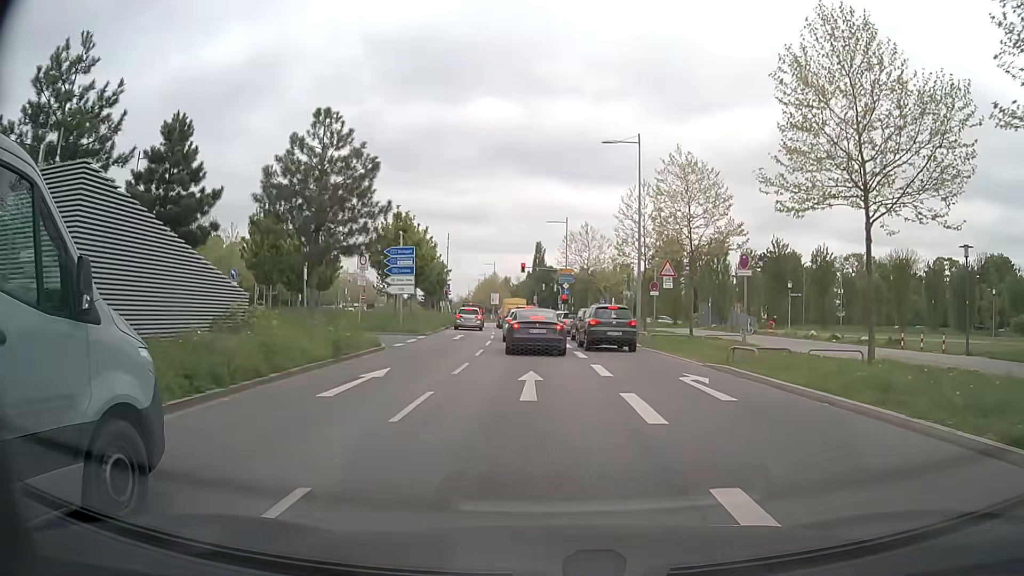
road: trunk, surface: asphalt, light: Day
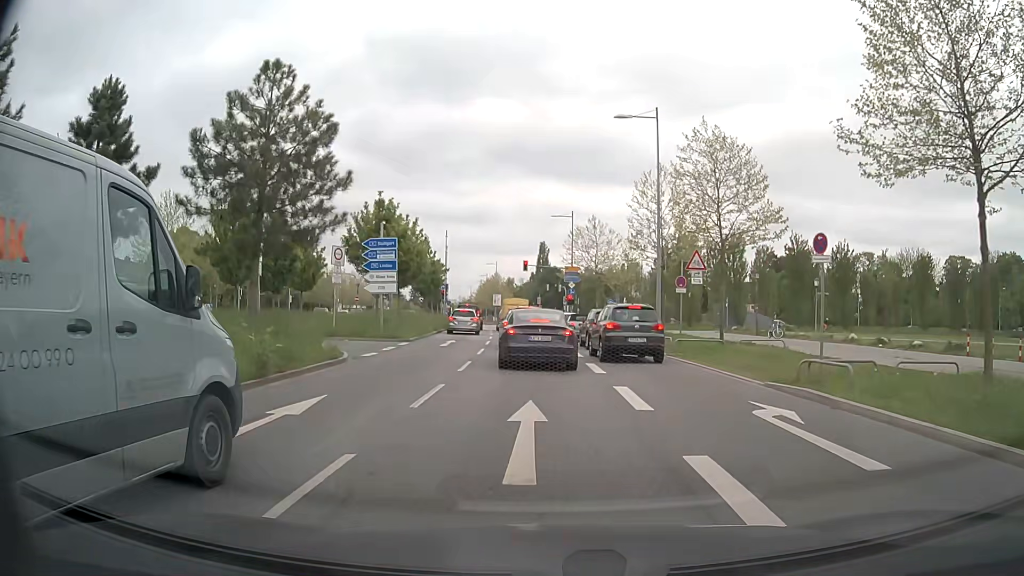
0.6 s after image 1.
(-0.1, +4.7) m; -1°
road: secondary
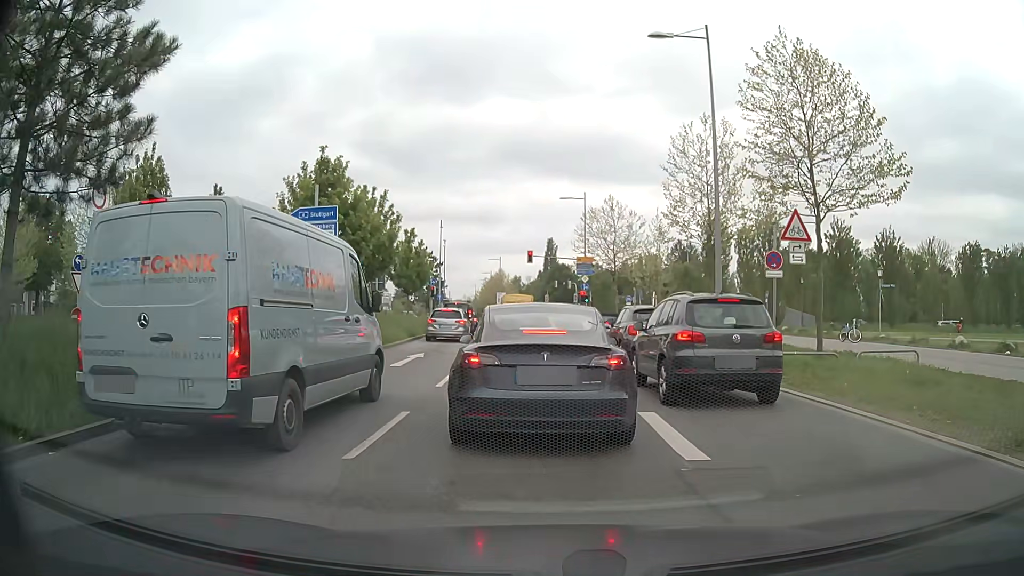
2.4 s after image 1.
(-0.1, +8.8) m; -1°
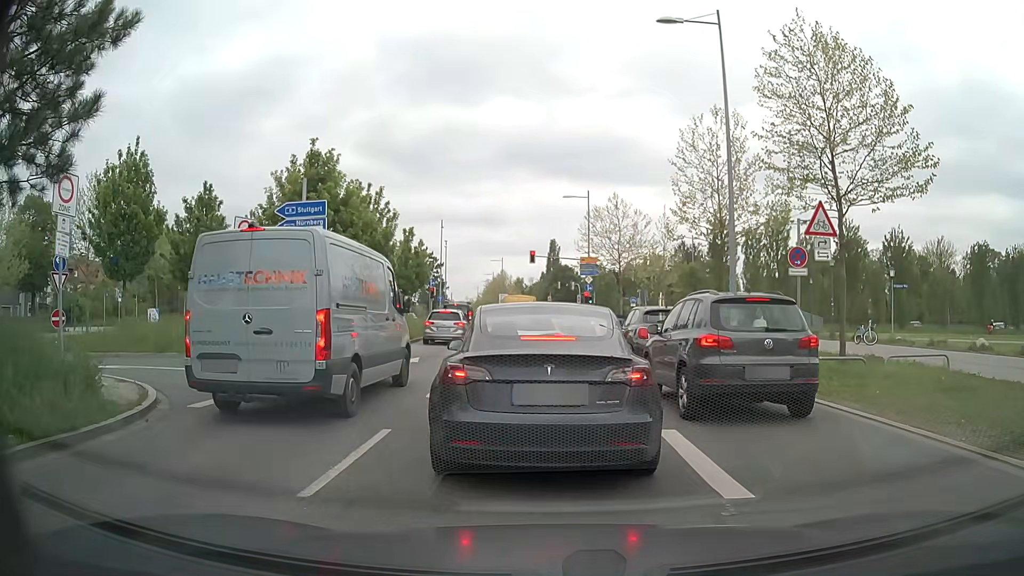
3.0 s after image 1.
(0.0, +1.2) m; -2°
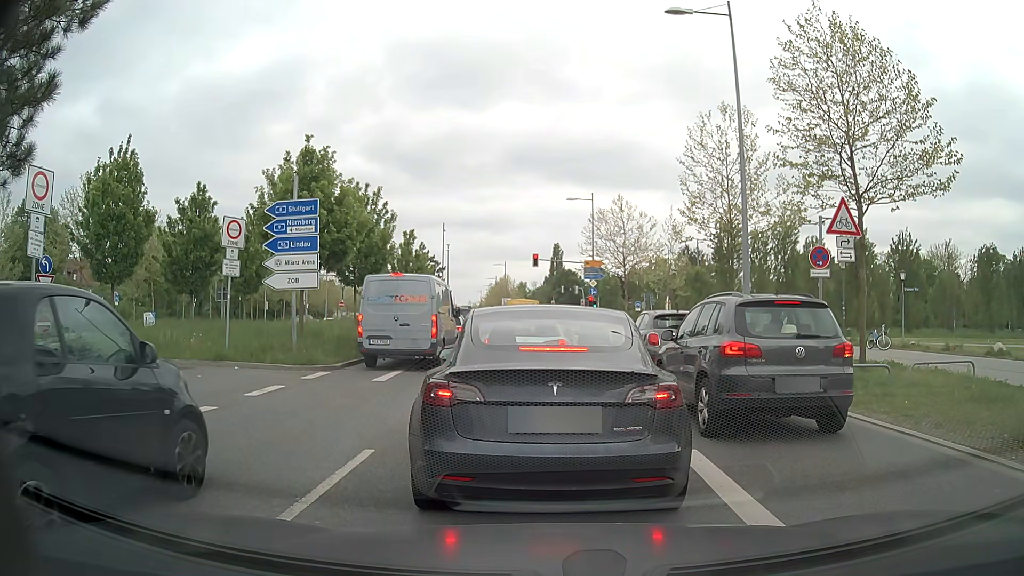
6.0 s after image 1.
(0.0, +1.0) m; 0°
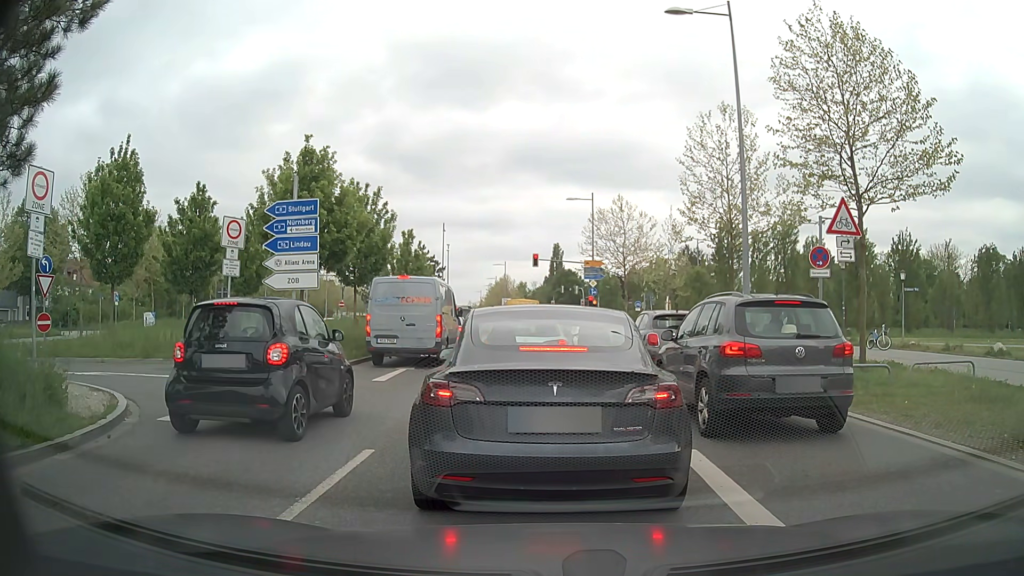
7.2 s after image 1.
(0.0, 0.0) m; 0°
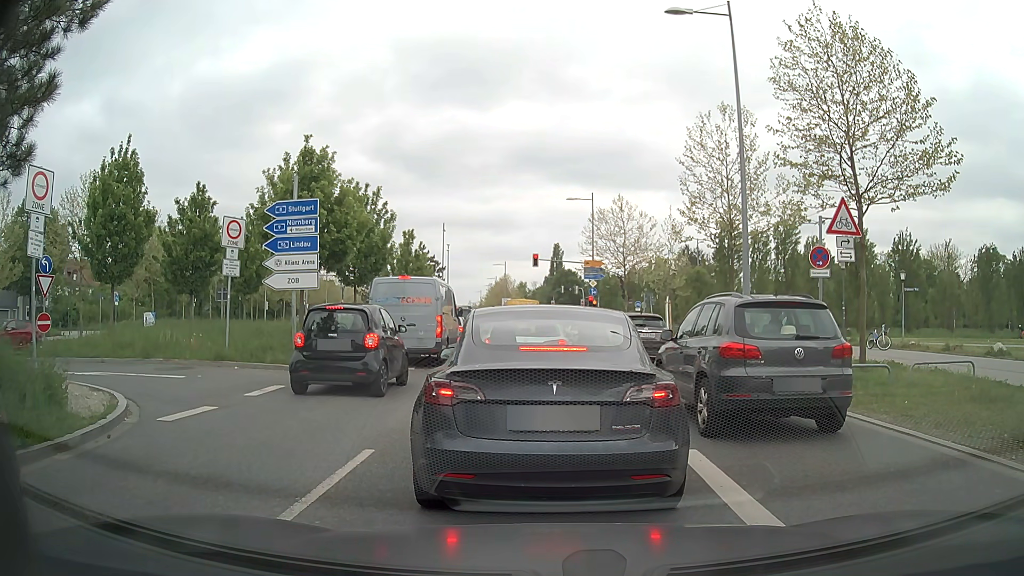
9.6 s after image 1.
(0.0, 0.0) m; 0°
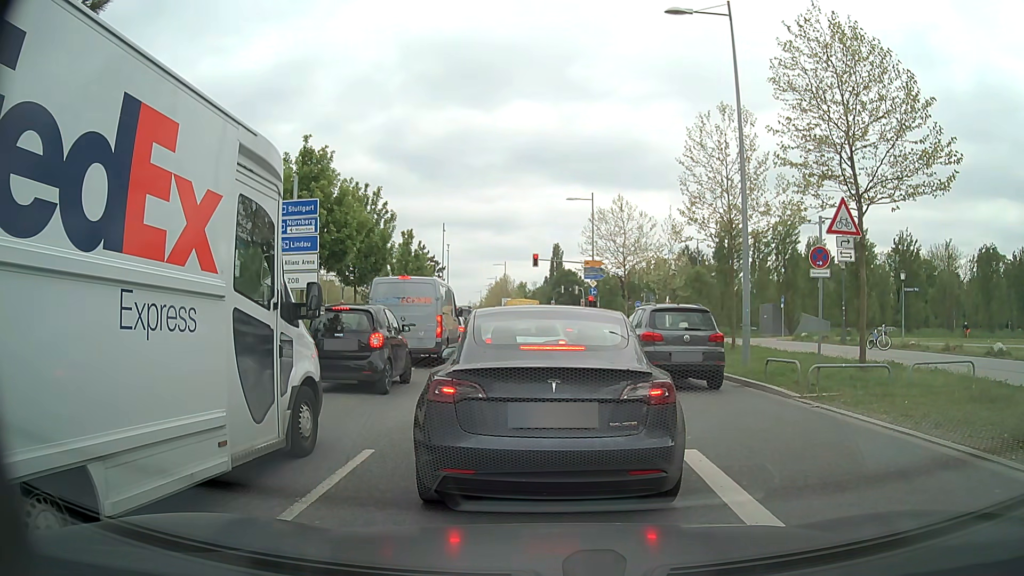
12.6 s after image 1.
(0.0, 0.0) m; 0°
(0, +10) (0, +20) (0, +30) (0, +40) (-1, +50) (-1, +60) (-2, +70) (-3, +80) (-4, +90) (-5, +100) m
